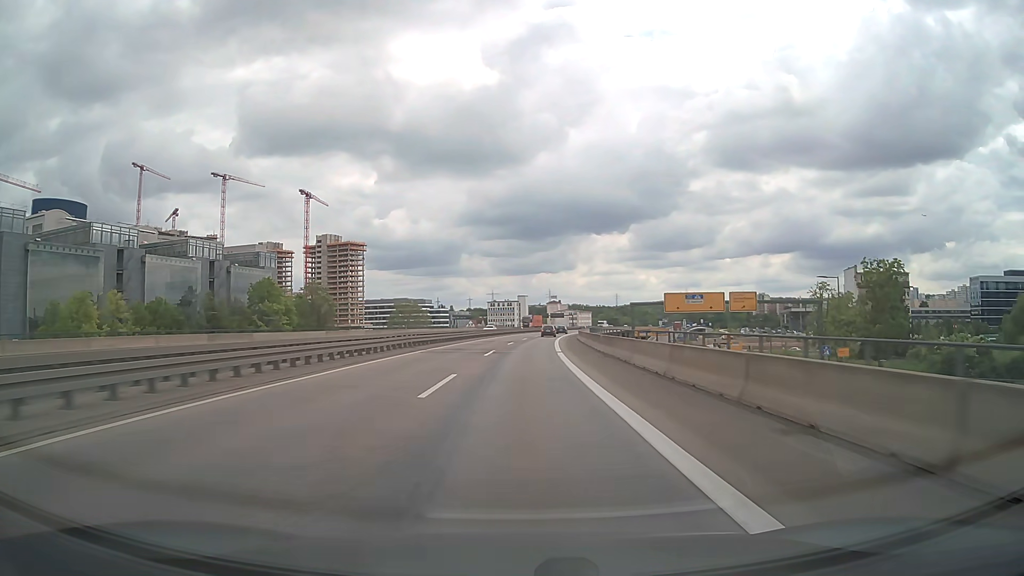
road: motorway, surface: asphalt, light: Day
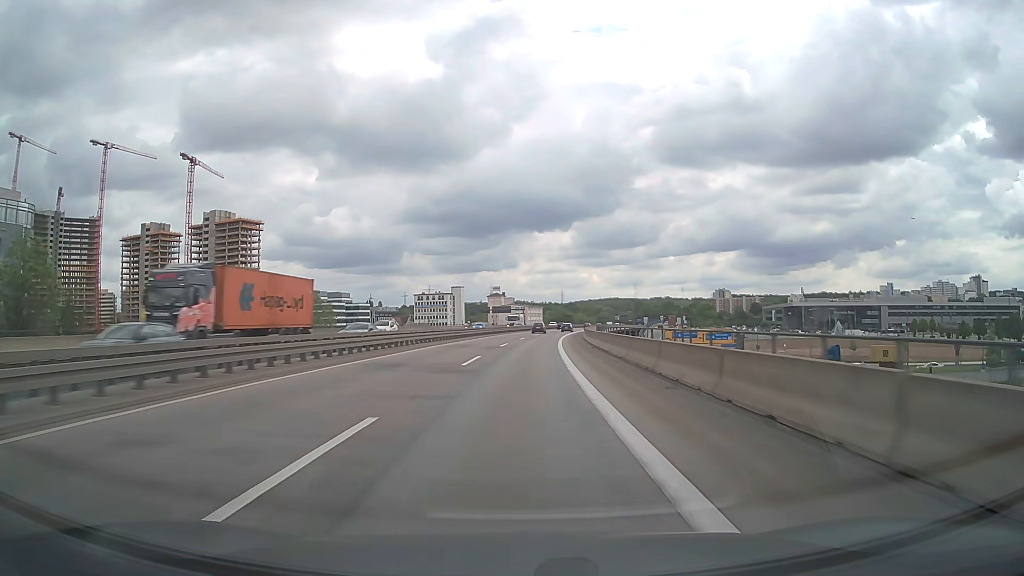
(+3.9, +80.7) m; +5°
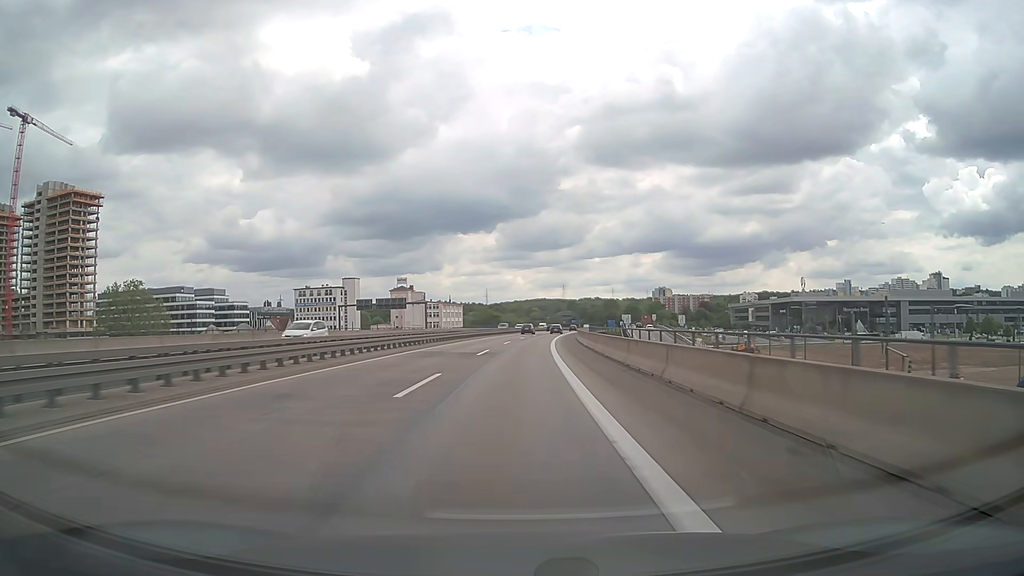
(+4.6, +80.7) m; +6°
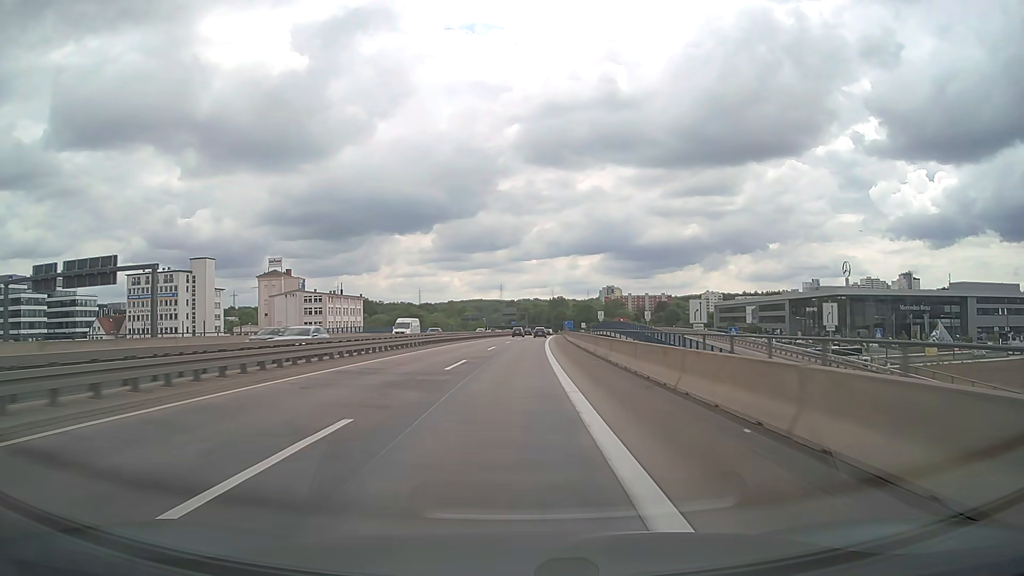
(+4.0, +80.7) m; +5°
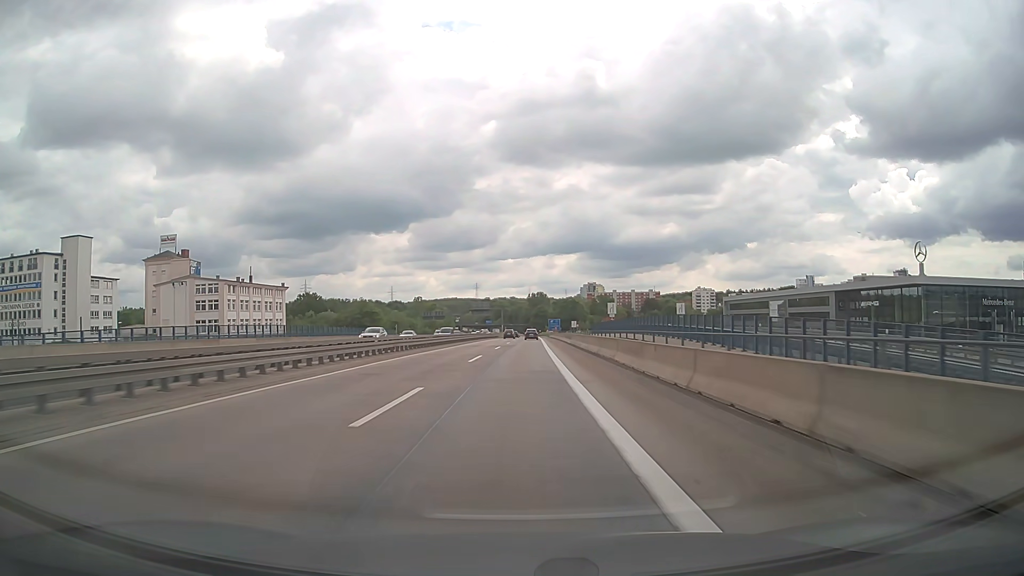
(+0.9, +48.5) m; +2°
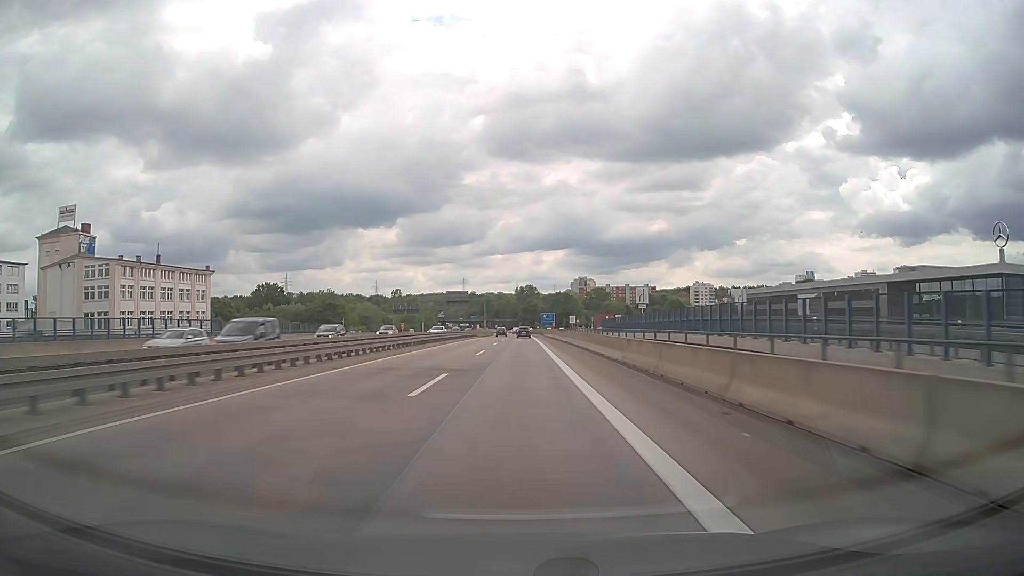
(+0.3, +32.3) m; +1°
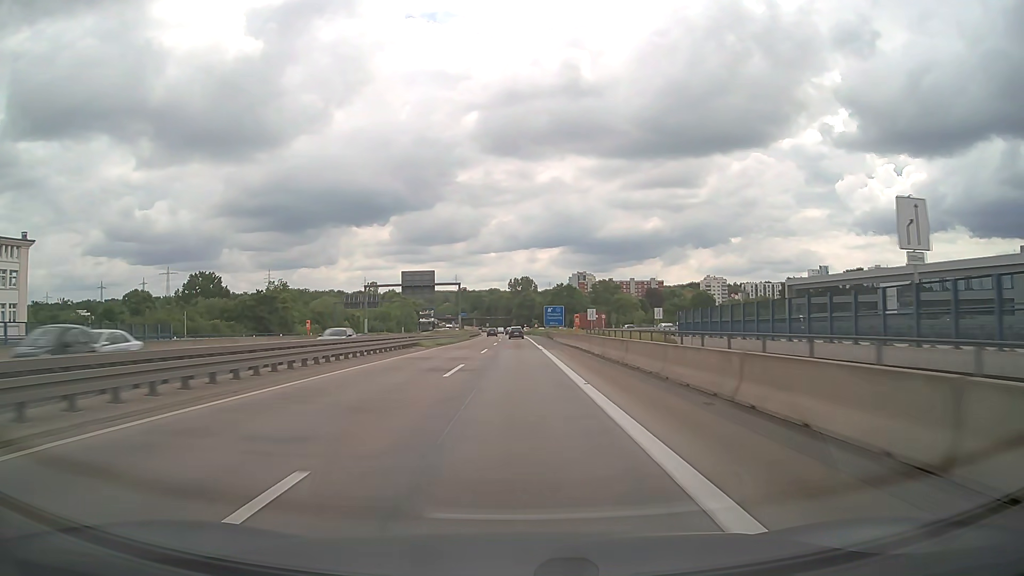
(+0.2, +48.6) m; 0°
